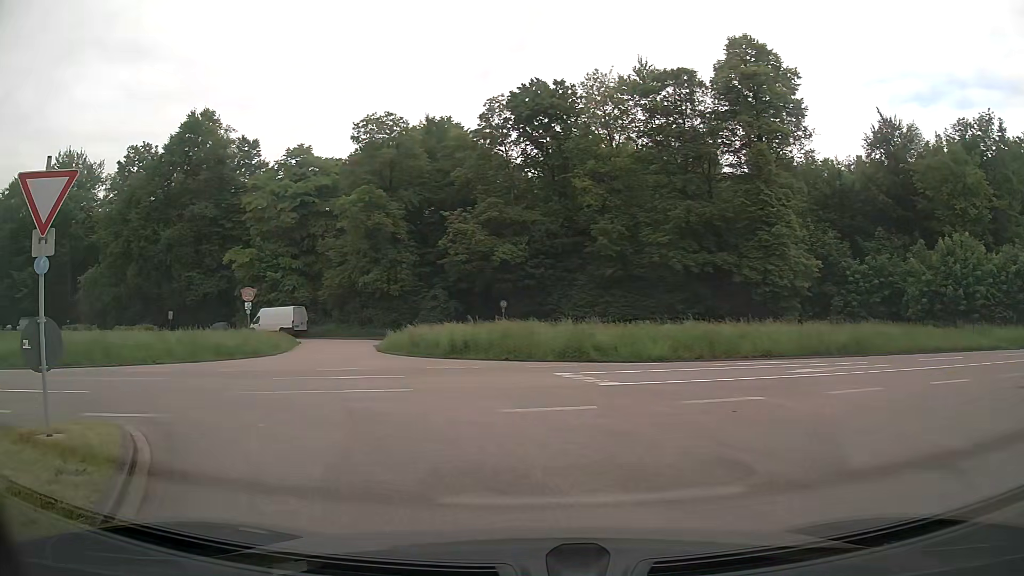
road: unclassified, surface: asphalt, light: Day
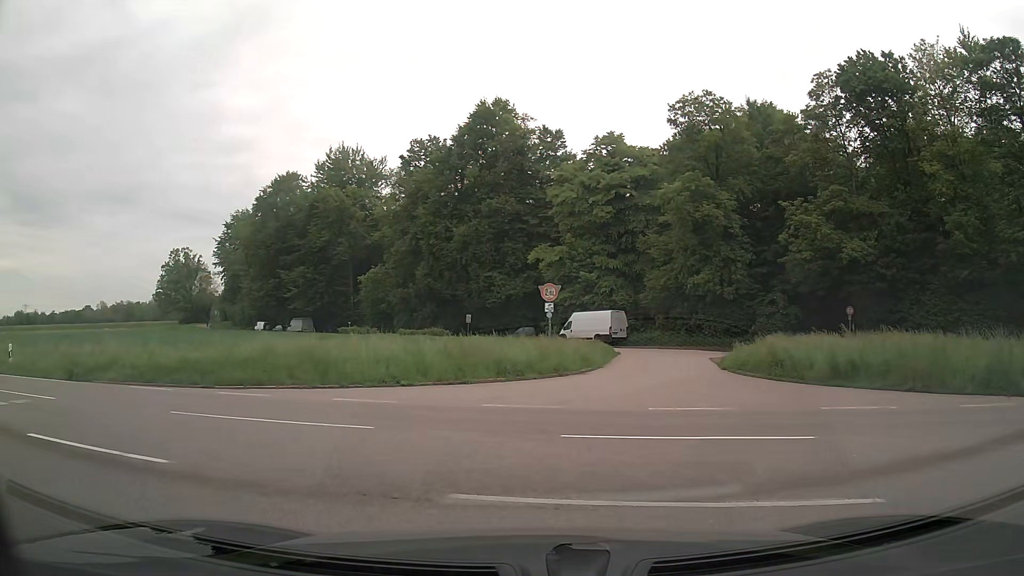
(-1.7, +7.0) m; -26°
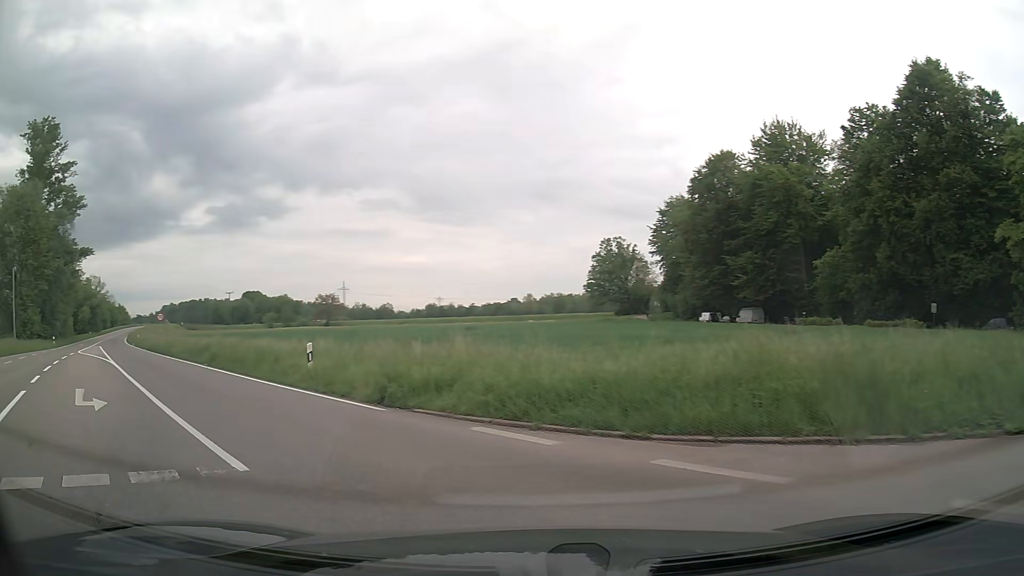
(-3.0, +8.3) m; -40°
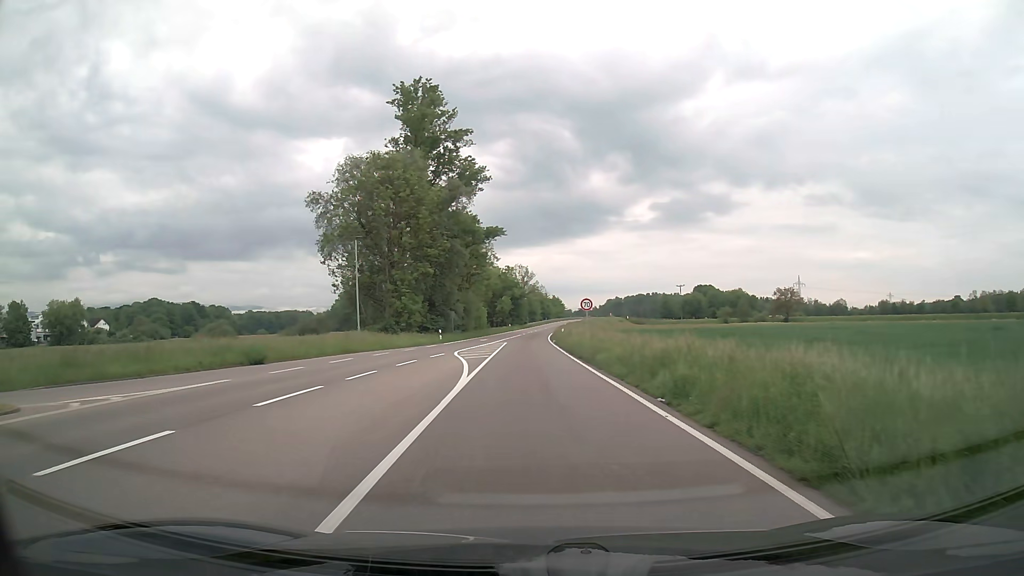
(-5.9, +14.1) m; -37°
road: secondary
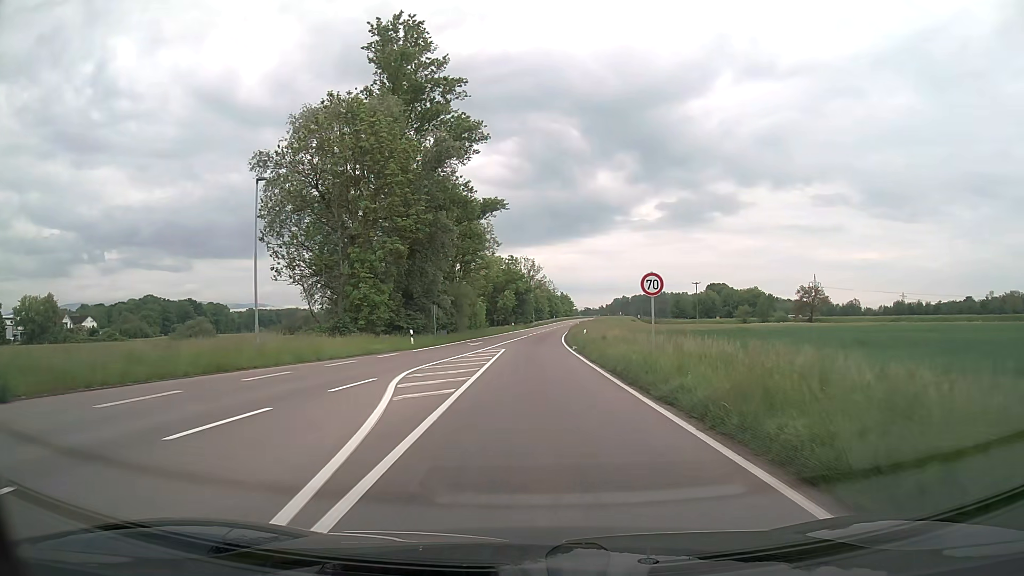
(-0.1, +16.2) m; 0°
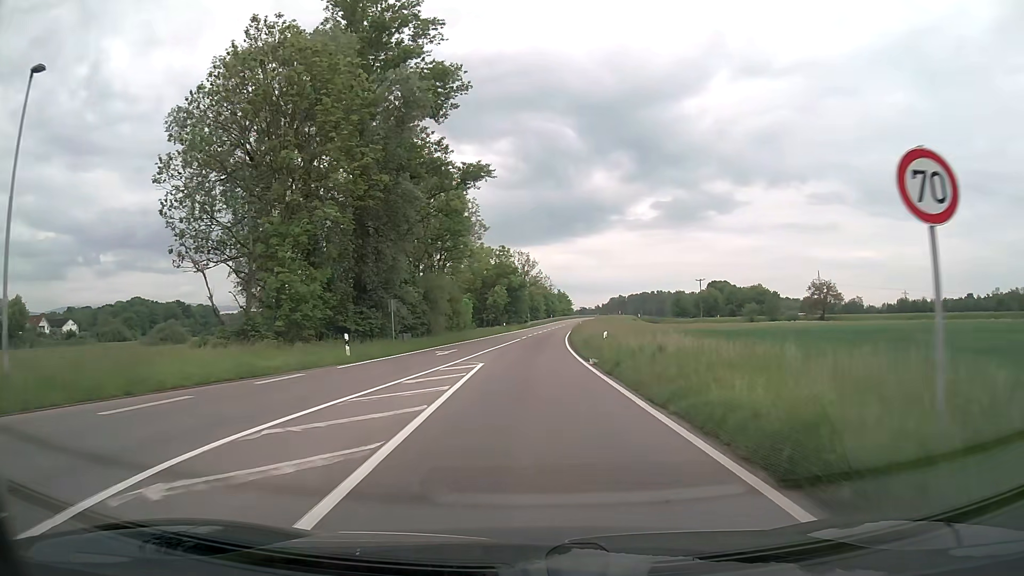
(0.0, +12.9) m; 0°
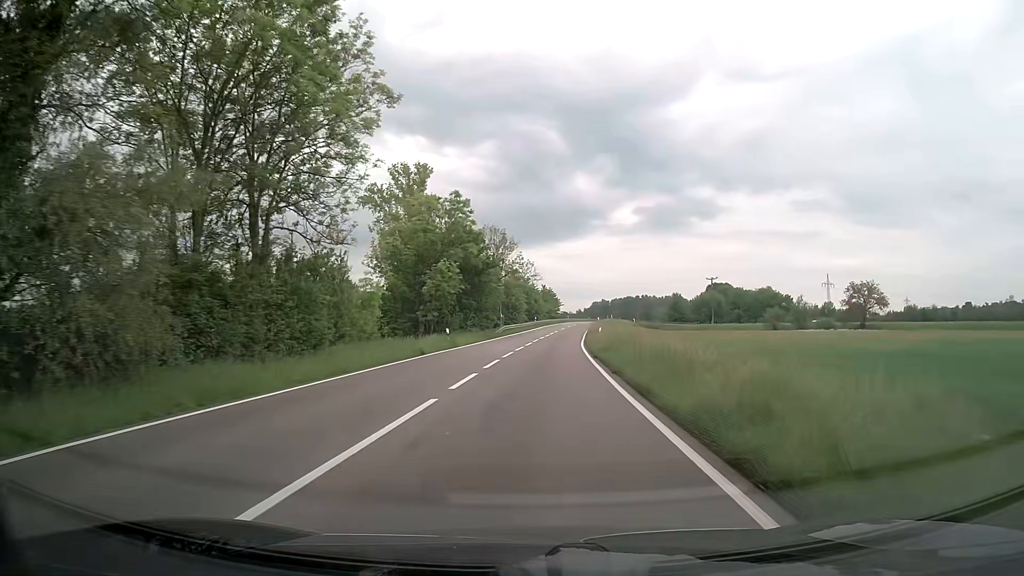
(+0.3, +38.3) m; +2°
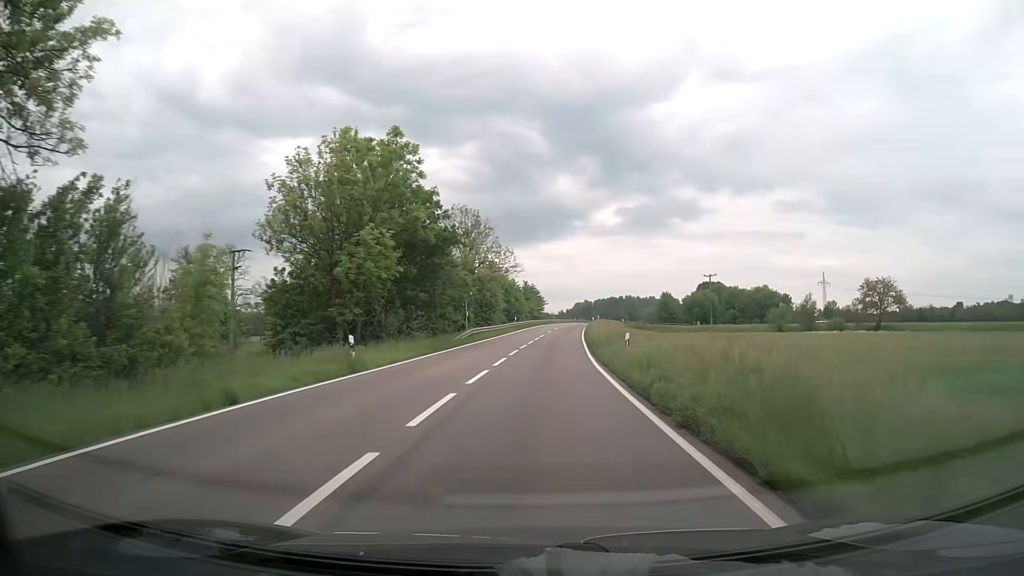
(+0.2, +17.1) m; +1°
(0, +10) (0, +20) (+1, +30) (+1, +40) (+2, +50) (+3, +60) (+4, +70) (+5, +80) (+6, +90) (+7, +100) m
